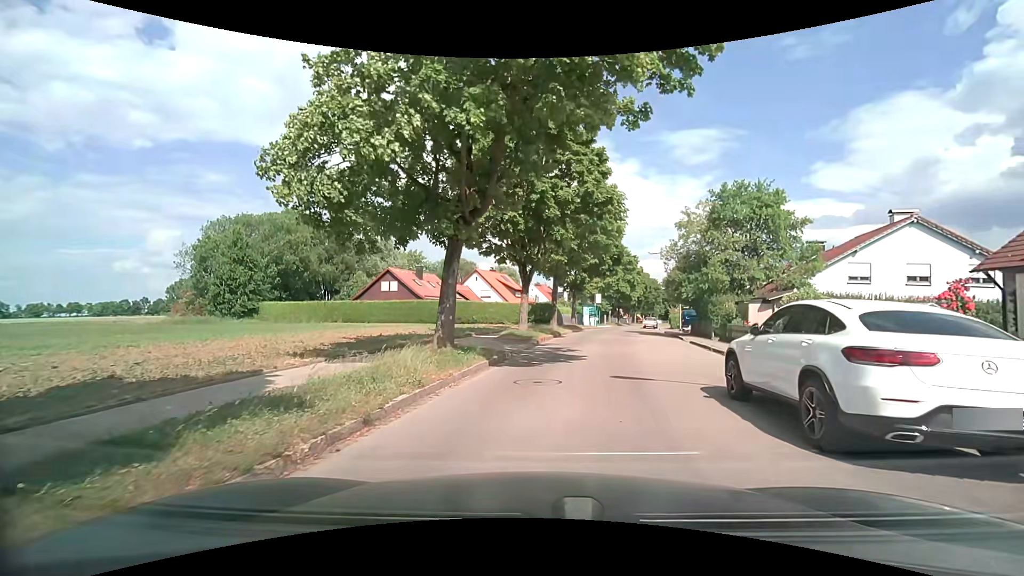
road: residential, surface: asphalt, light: Day
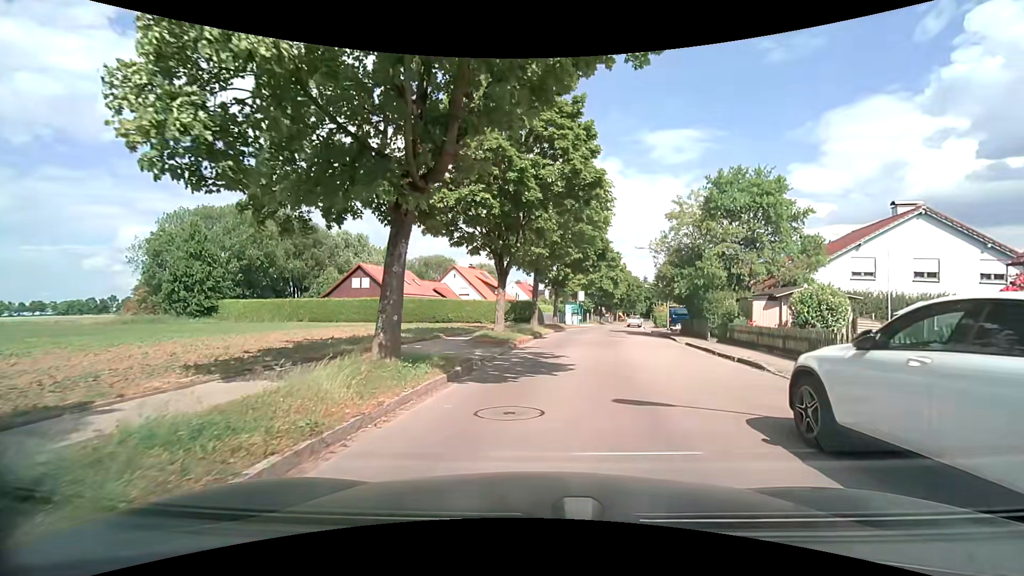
(+0.2, +3.0) m; +4°
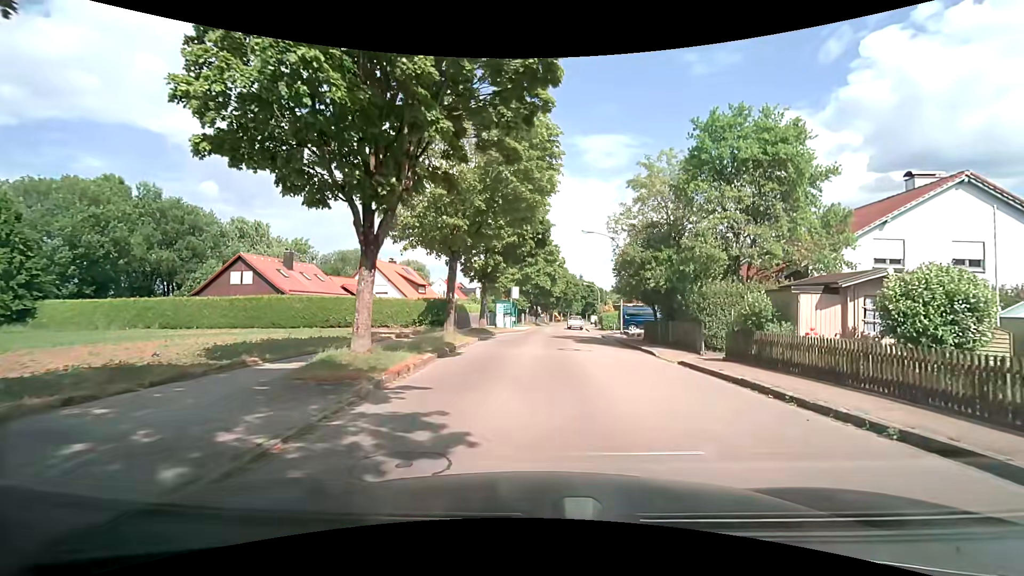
(+0.6, +9.6) m; +8°
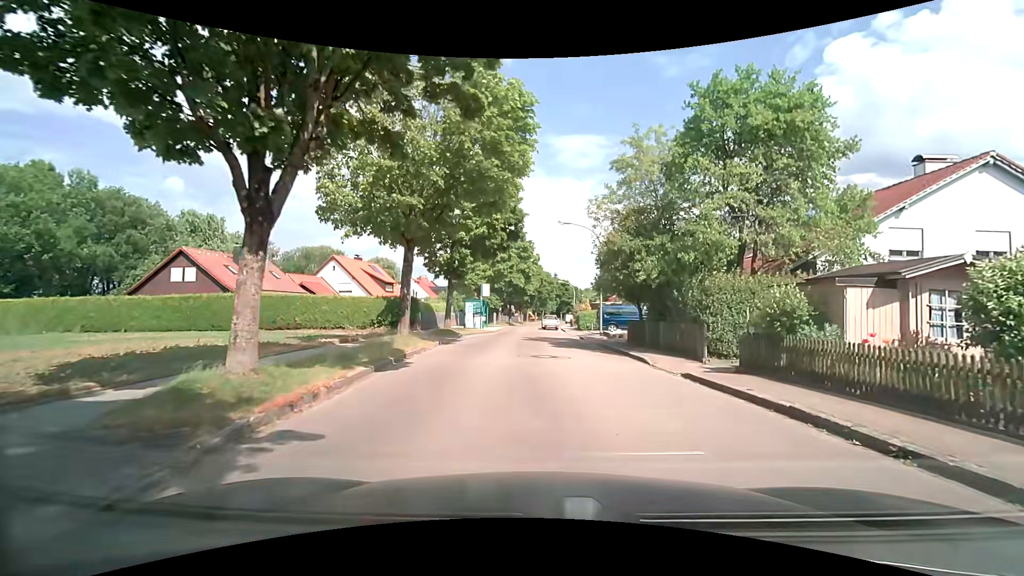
(+0.1, +3.3) m; +3°
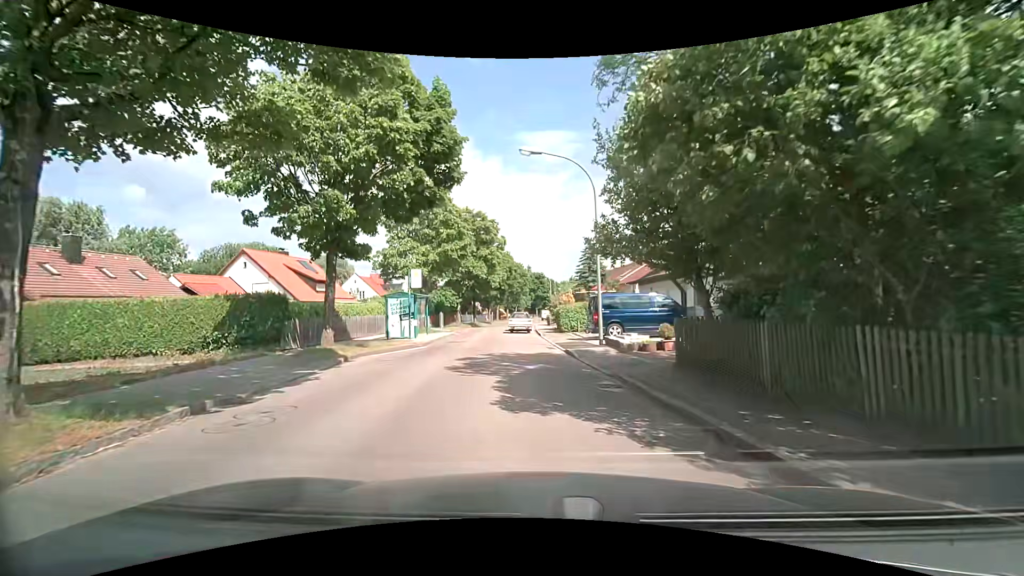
(+0.7, +13.5) m; +2°
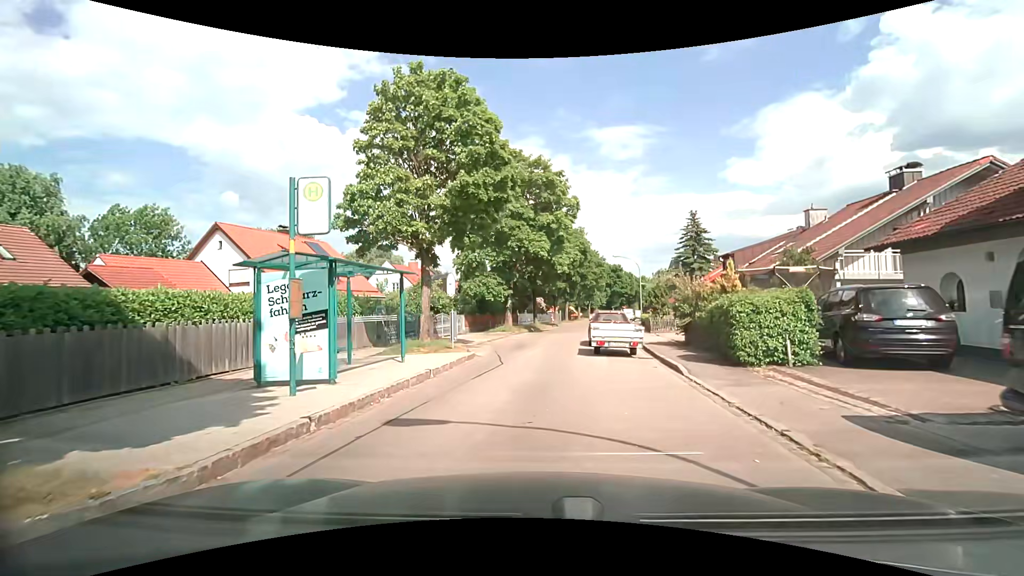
(-0.9, +17.6) m; -7°
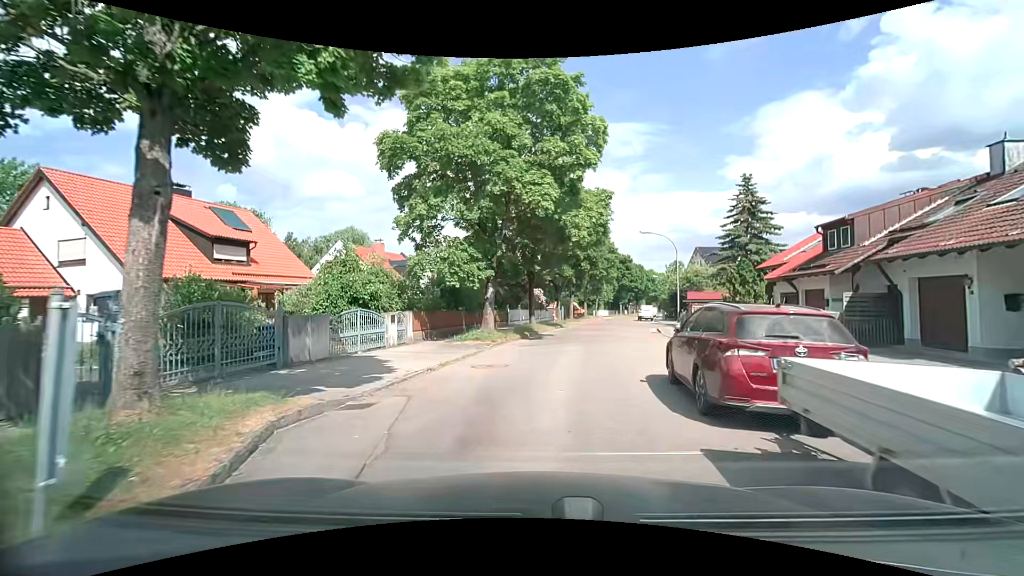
(-0.1, +13.9) m; 0°
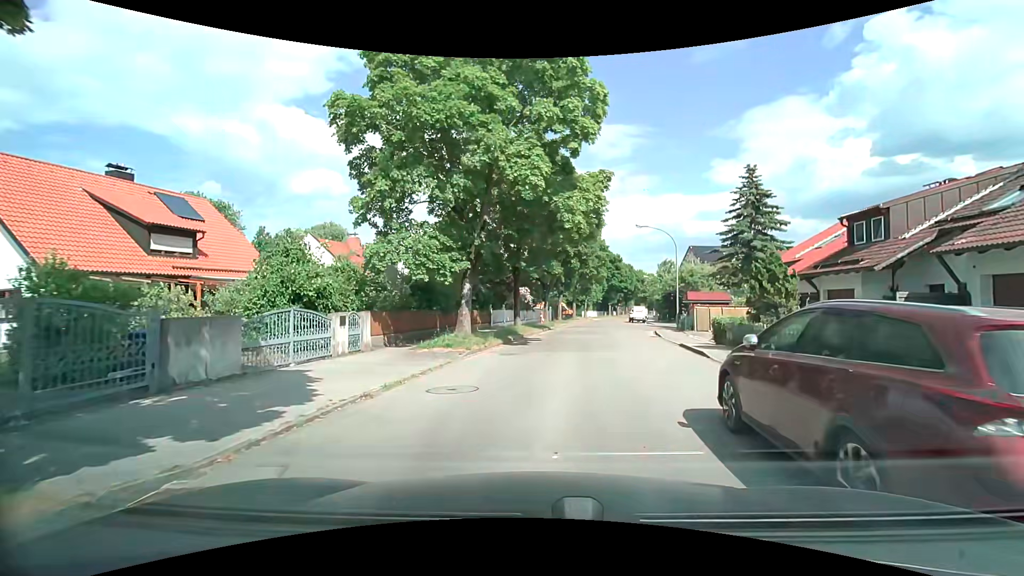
(+0.1, +3.5) m; +2°
